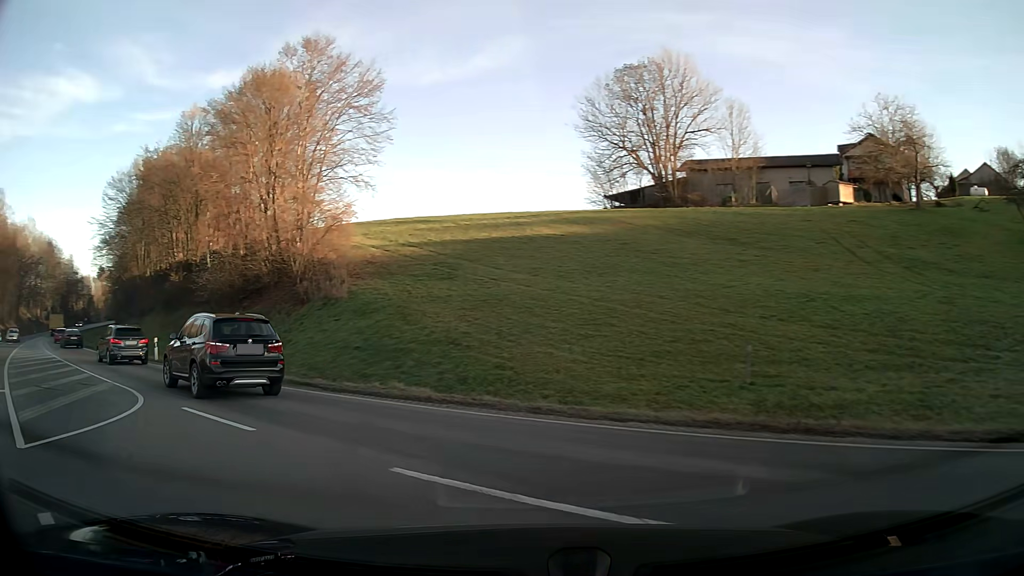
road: motorway_link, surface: asphalt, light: Day
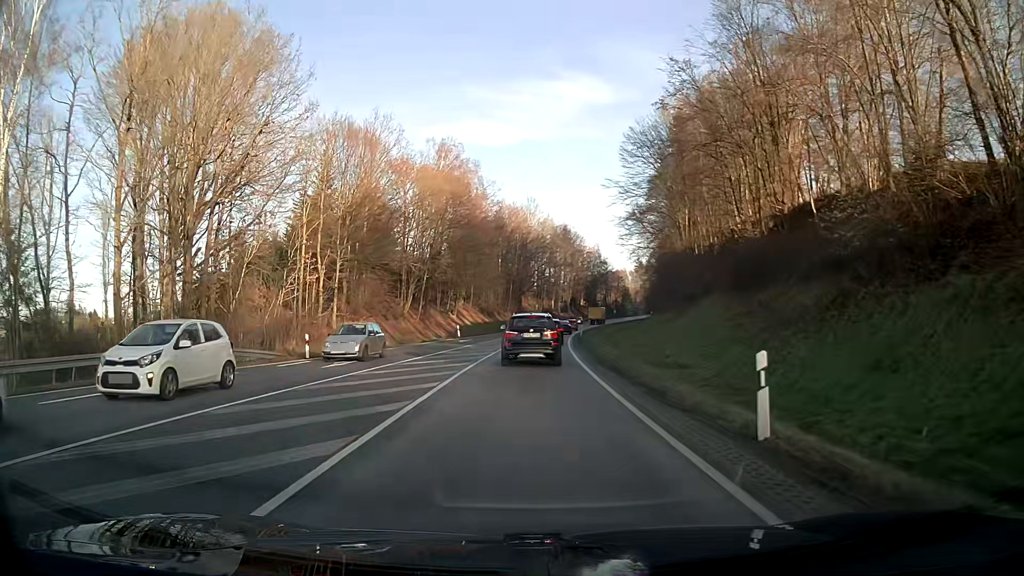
(-10.7, +20.6) m; -41°
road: primary
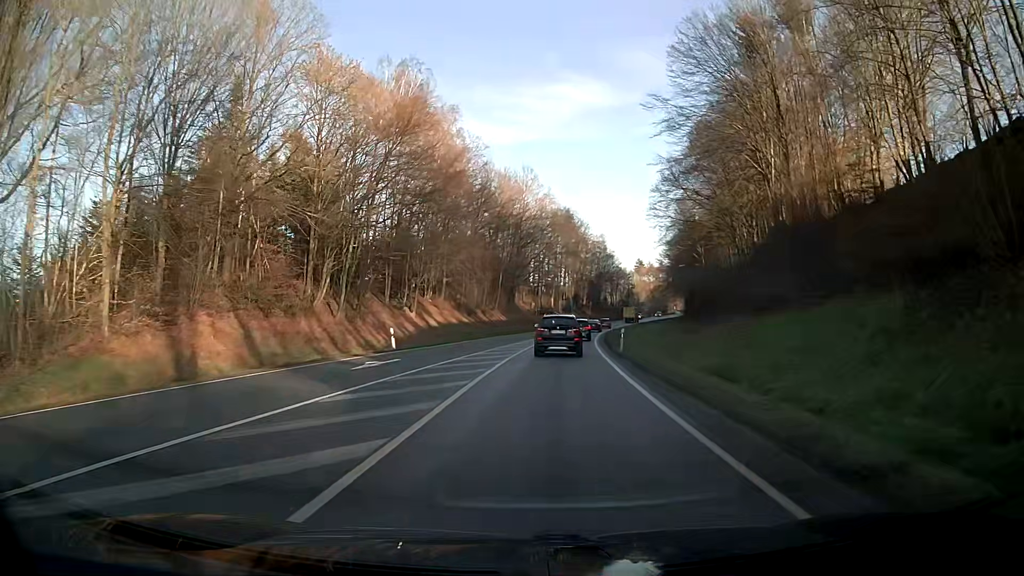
(+0.1, +27.5) m; +1°
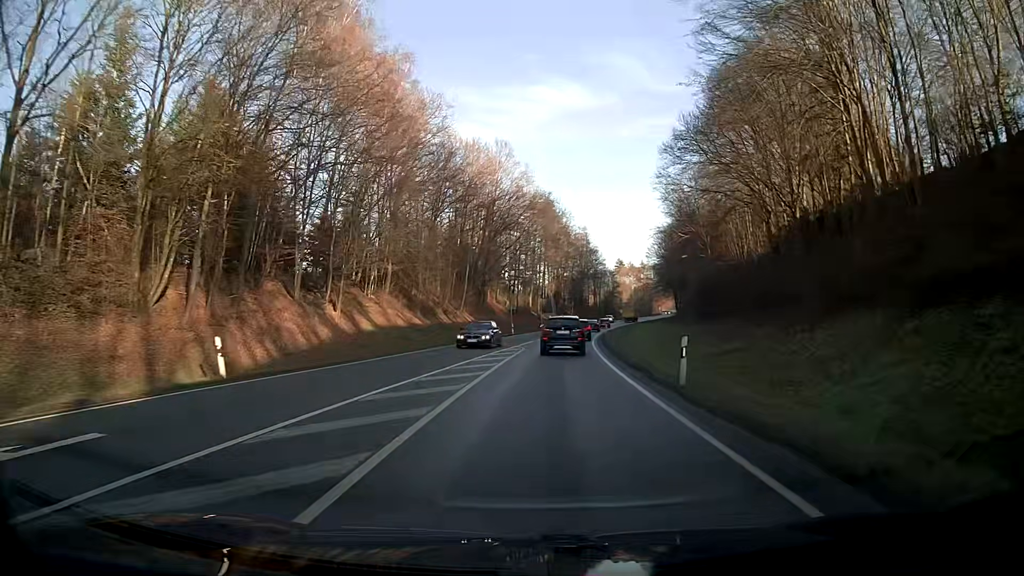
(+0.3, +16.5) m; +2°
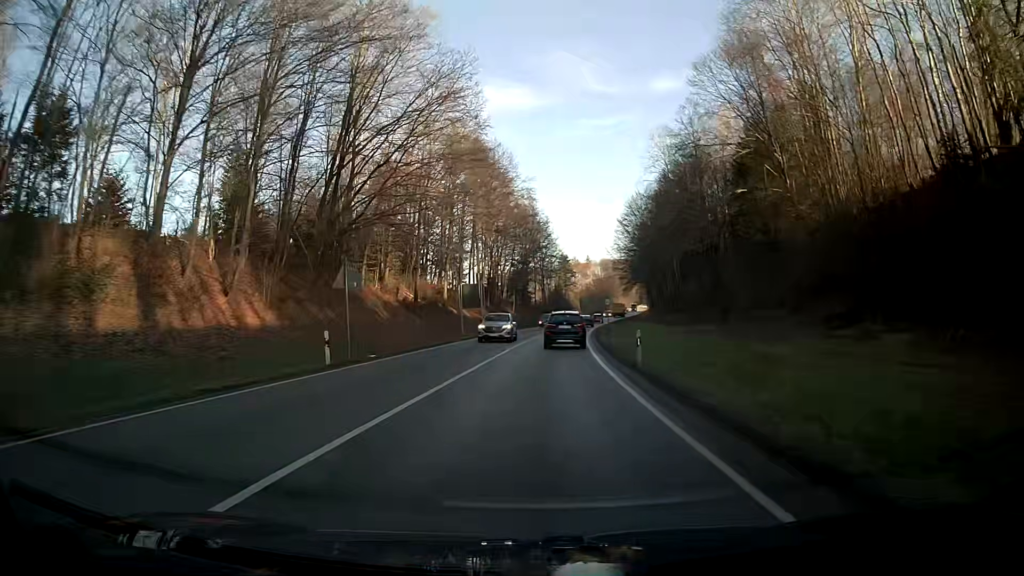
(+2.0, +45.7) m; +5°
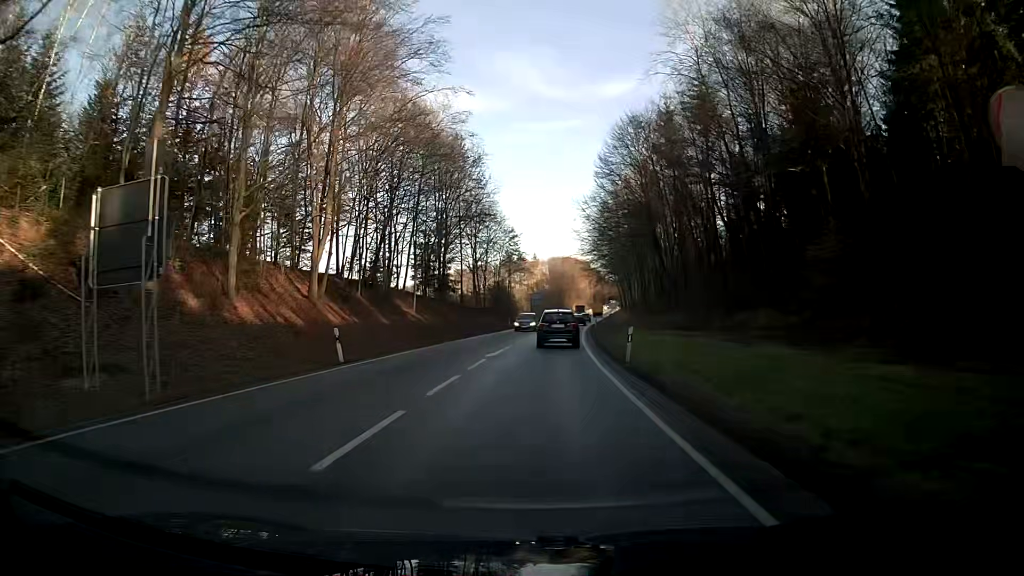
(+2.4, +48.9) m; +5°
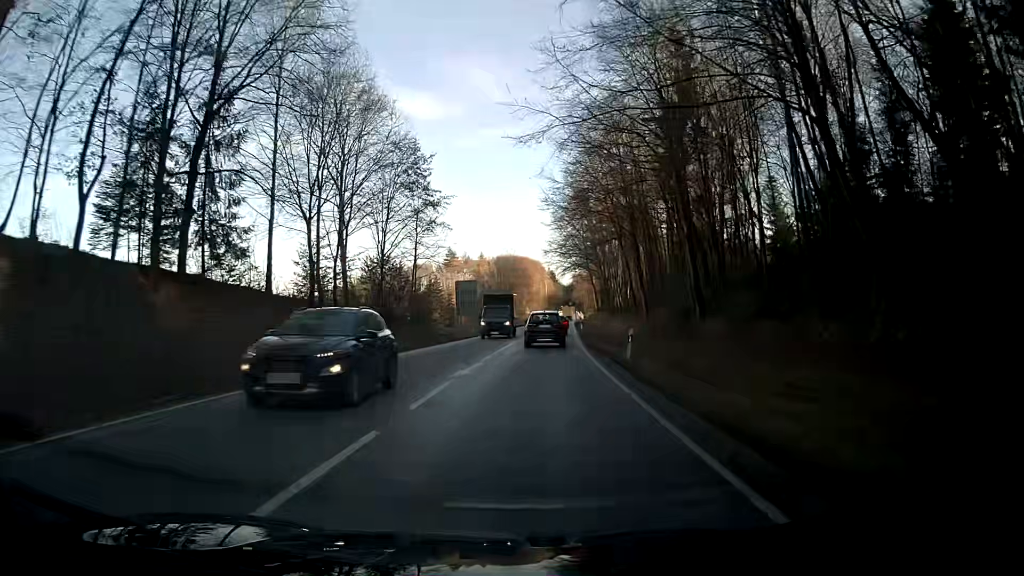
(+1.8, +49.7) m; +4°
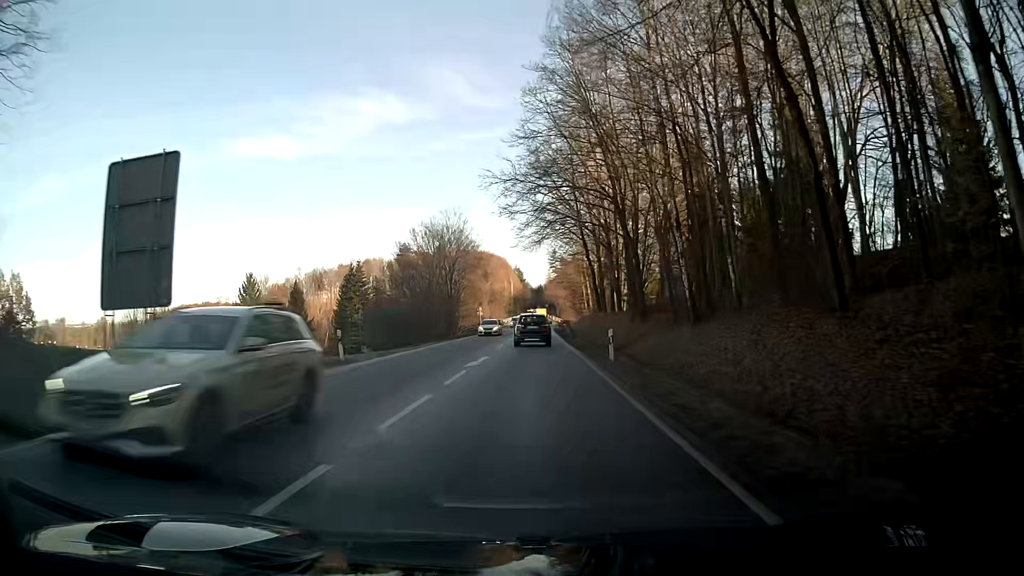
(+1.5, +49.7) m; +3°
(0, +10) (0, +20) (0, +30) (0, +40) (0, +50) (0, +60) (0, +70) (0, +80) (0, +90) (0, +100) m
